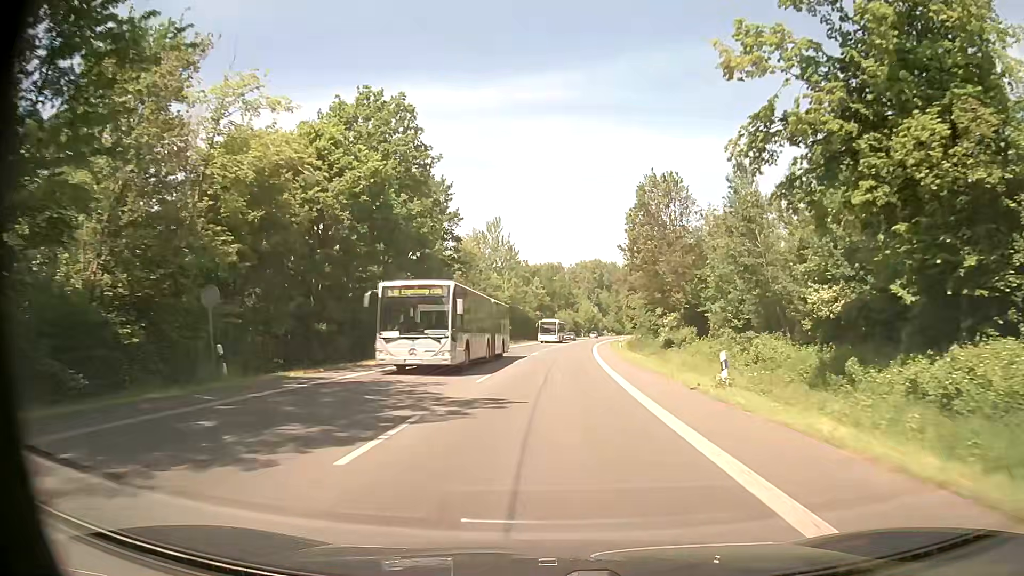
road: primary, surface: asphalt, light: Day
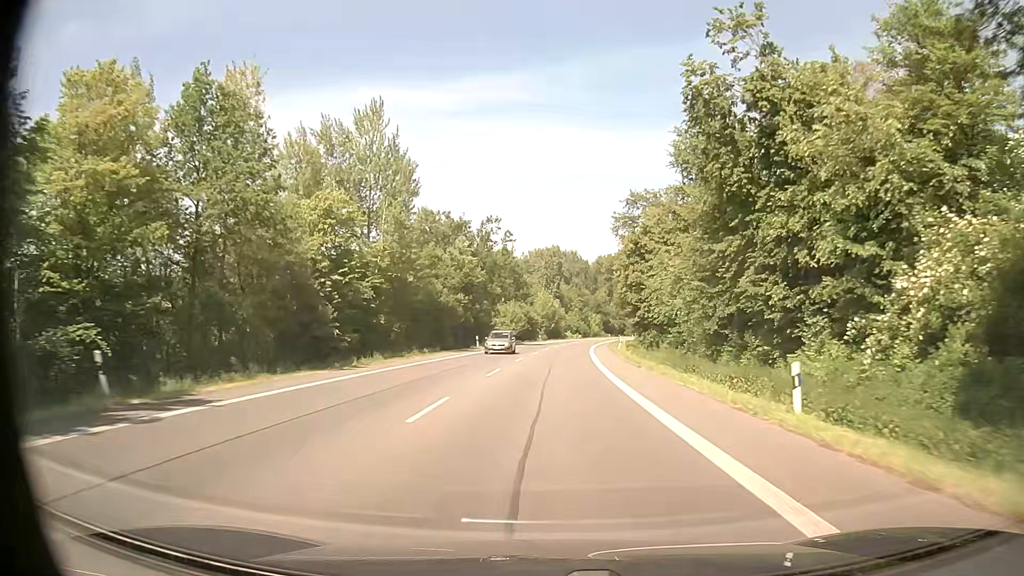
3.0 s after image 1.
(+1.9, +55.3) m; +4°
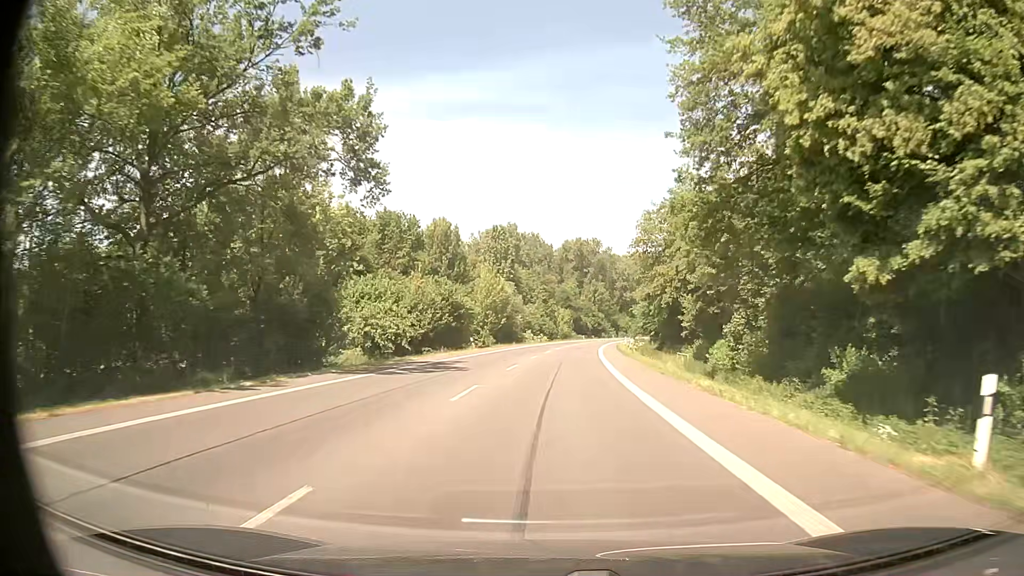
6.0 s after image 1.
(+1.8, +55.3) m; +4°
(0, +10) (0, +20) (0, +30) (+1, +40) (+1, +50) (+2, +60) (+3, +70) (+4, +80) (+5, +90) (+6, +100) m
